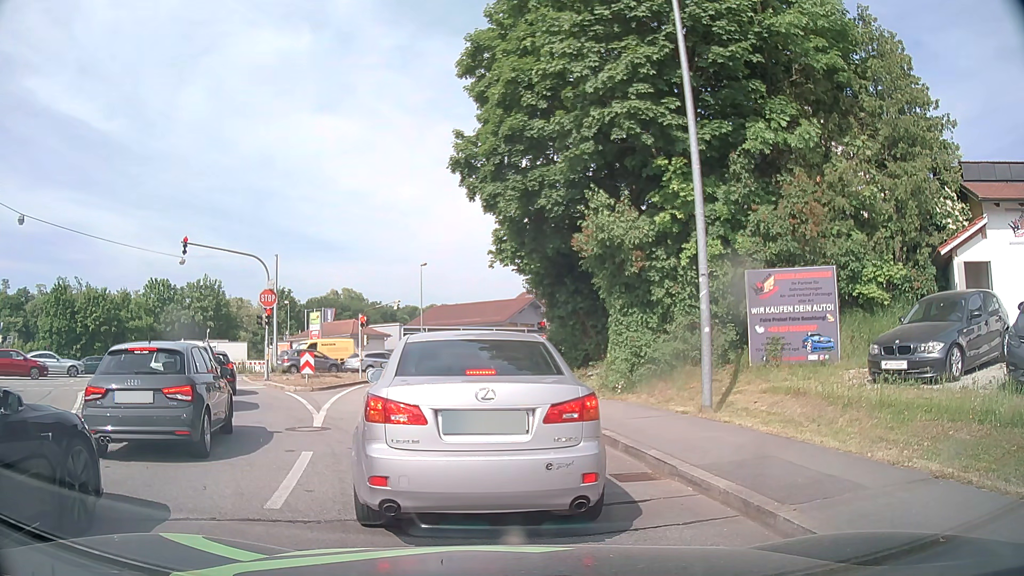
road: tertiary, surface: asphalt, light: Day
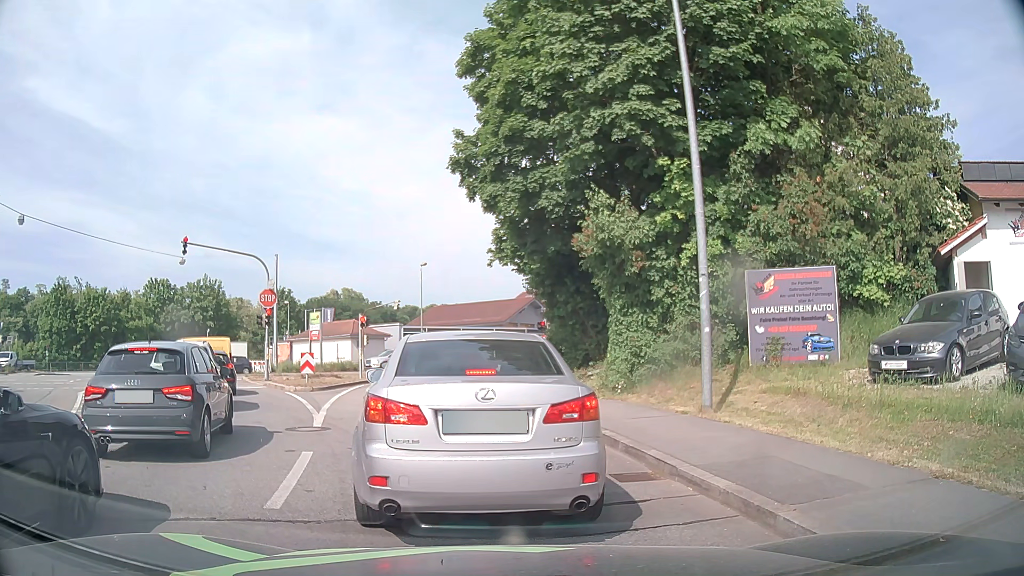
(0.0, 0.0) m; 0°
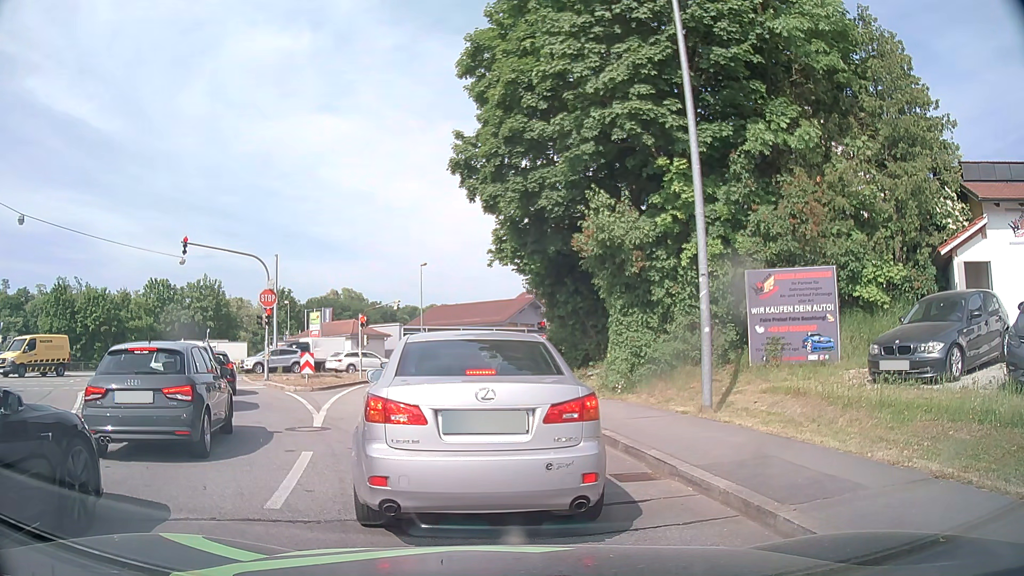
(0.0, 0.0) m; 0°
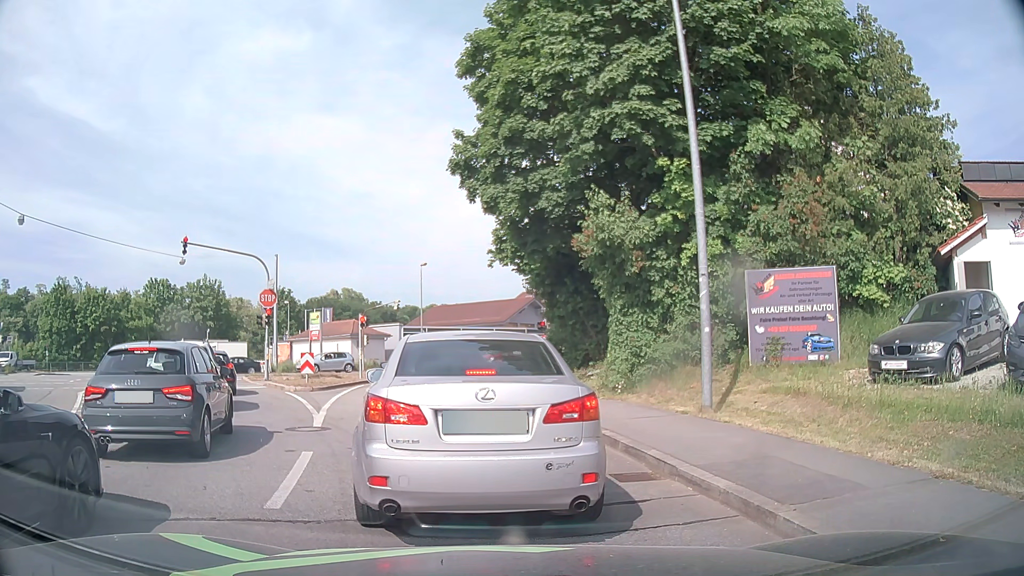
(0.0, 0.0) m; 0°
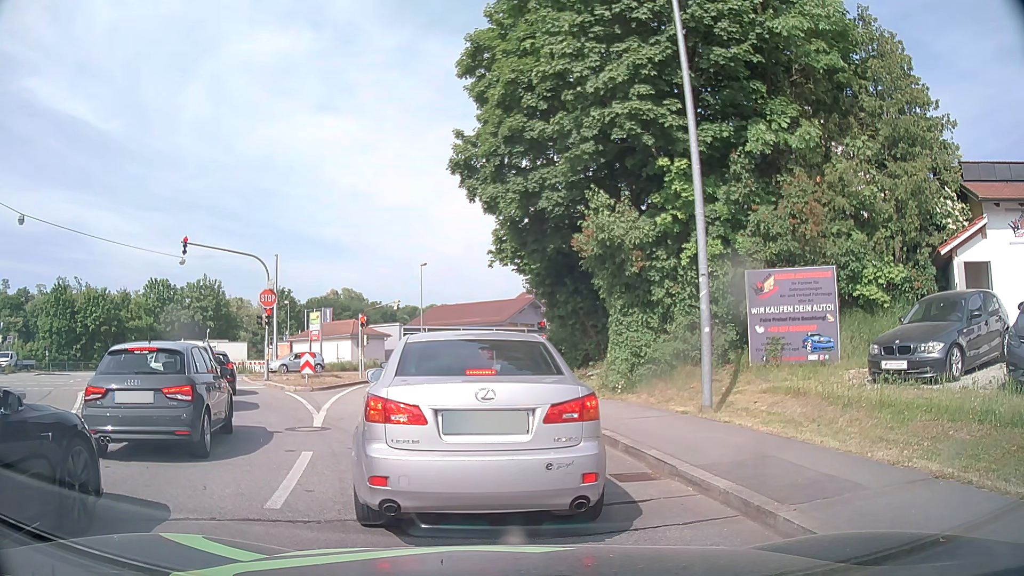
(0.0, 0.0) m; 0°
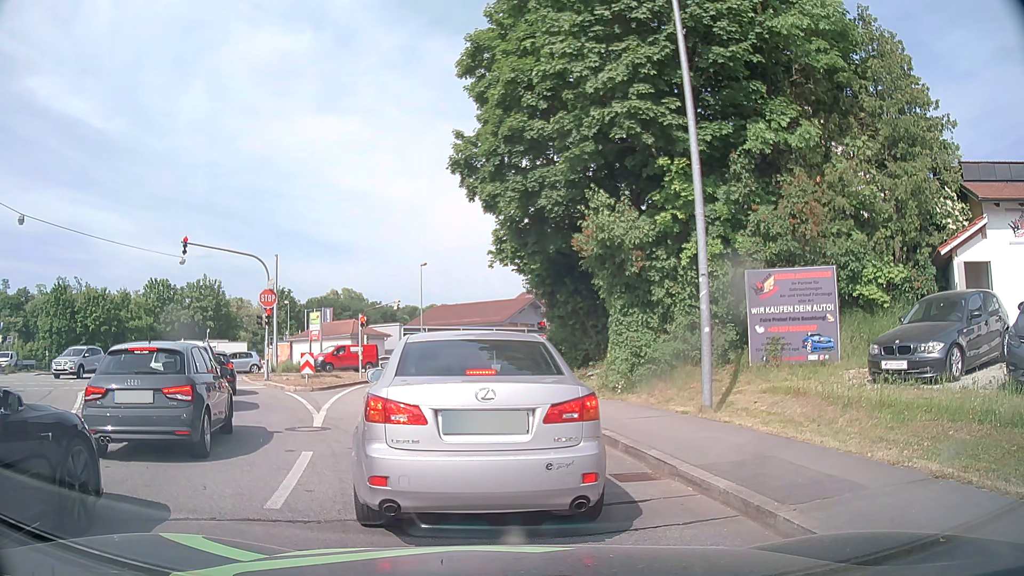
(0.0, 0.0) m; 0°
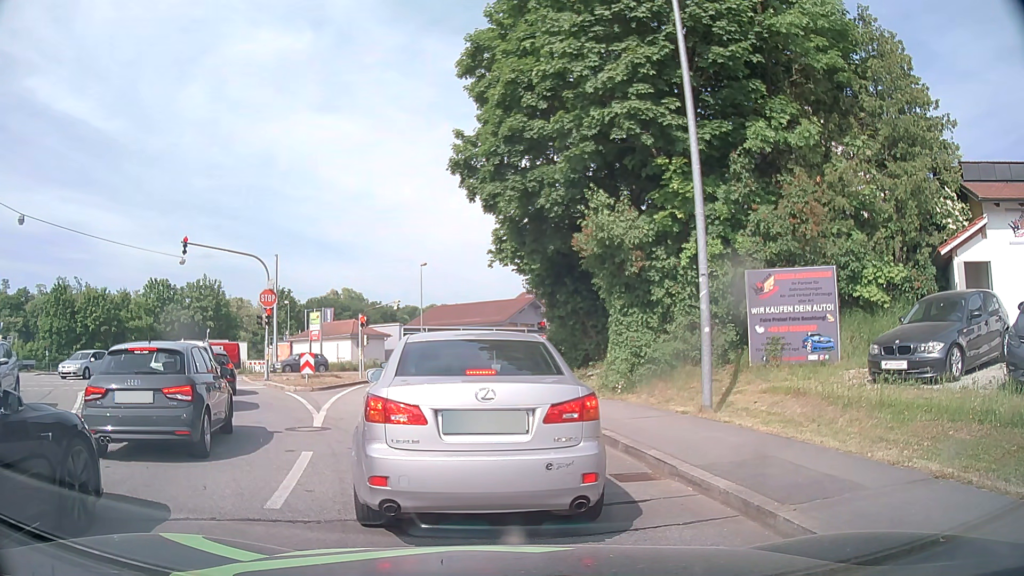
(0.0, 0.0) m; 0°
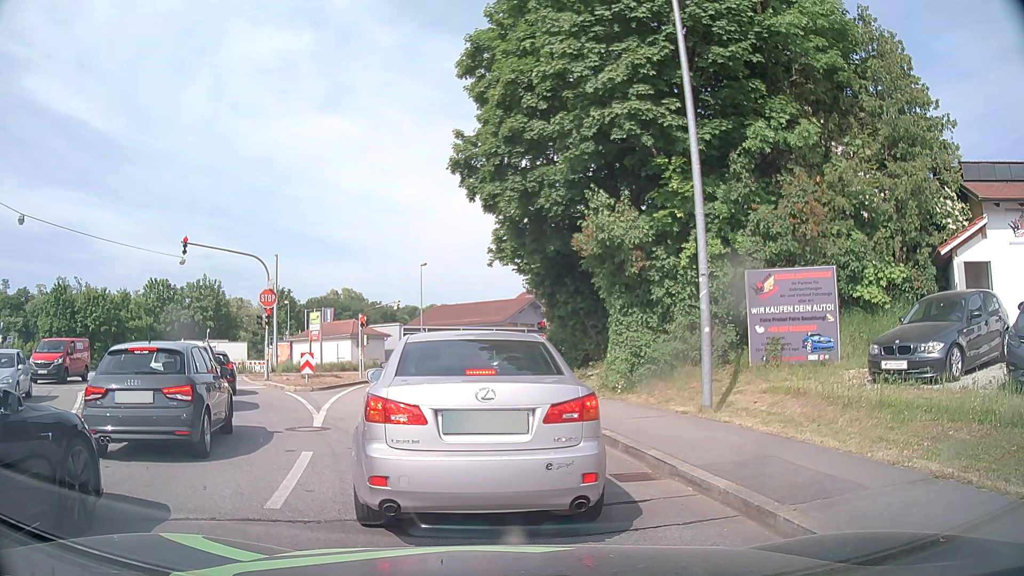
(0.0, 0.0) m; 0°
